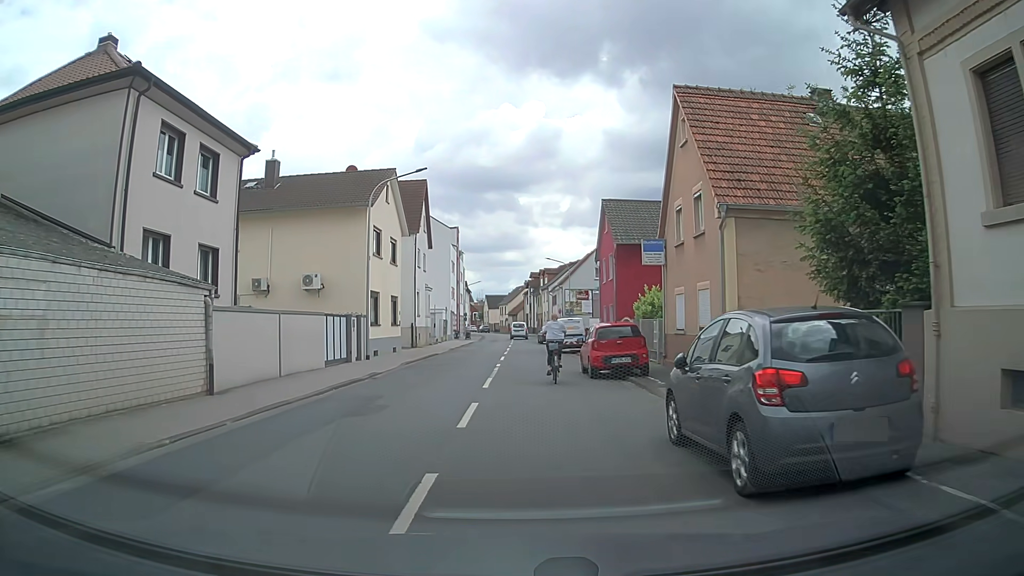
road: tertiary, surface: asphalt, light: Day
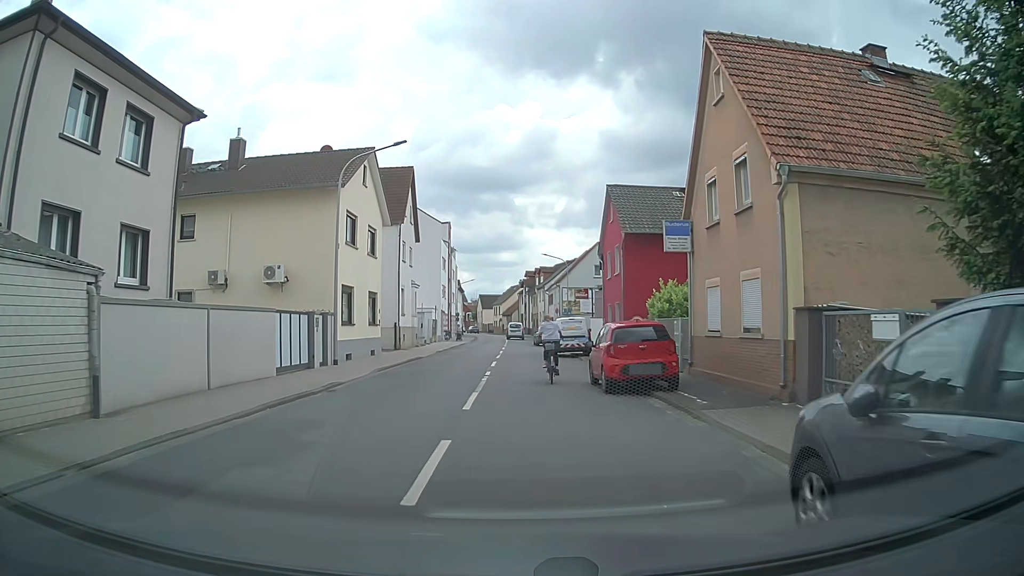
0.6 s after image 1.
(0.0, +4.1) m; 0°
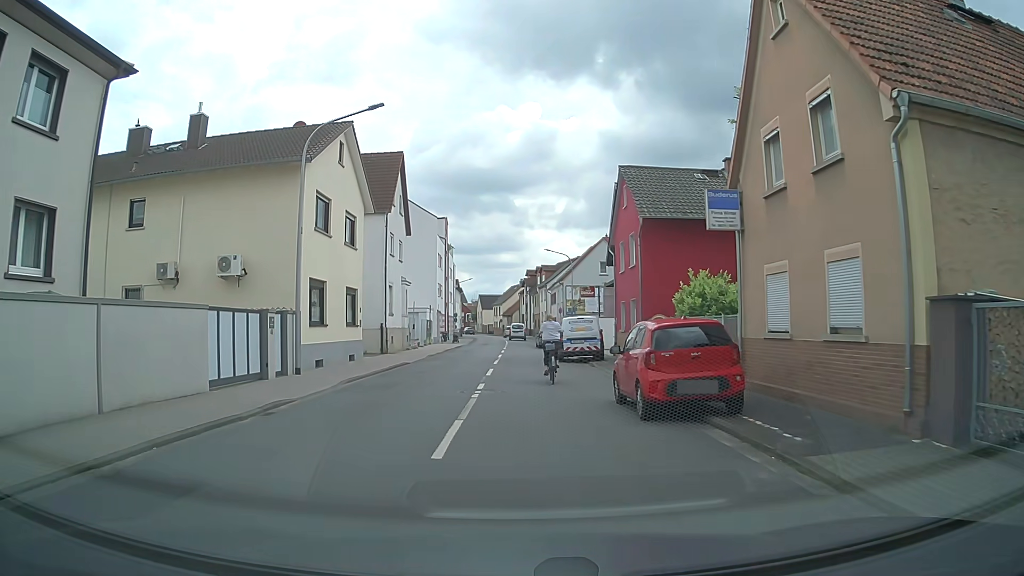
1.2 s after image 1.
(0.0, +4.2) m; +1°
(0, +10) (0, +20) (0, +30) (0, +40) (-1, +50) (0, +60) (0, +70) (-1, +80) (-1, +90) (-2, +100) m
